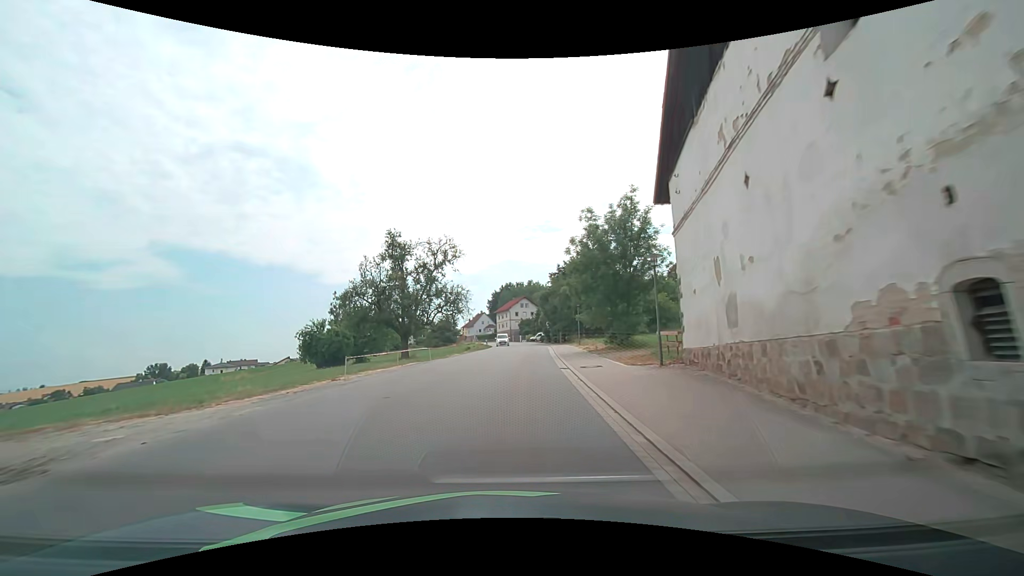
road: tertiary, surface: asphalt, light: Day
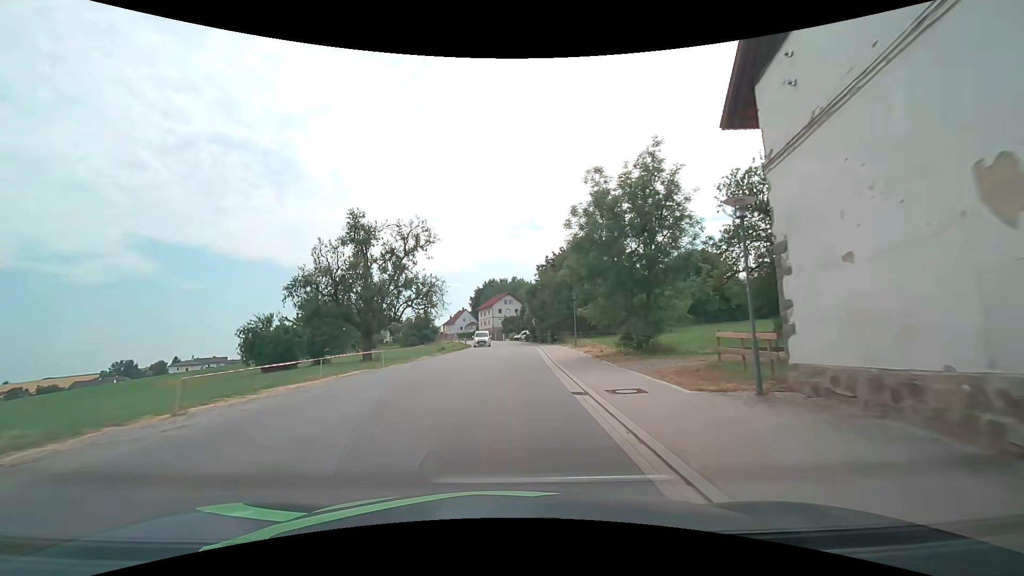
(+0.2, +7.6) m; +2°
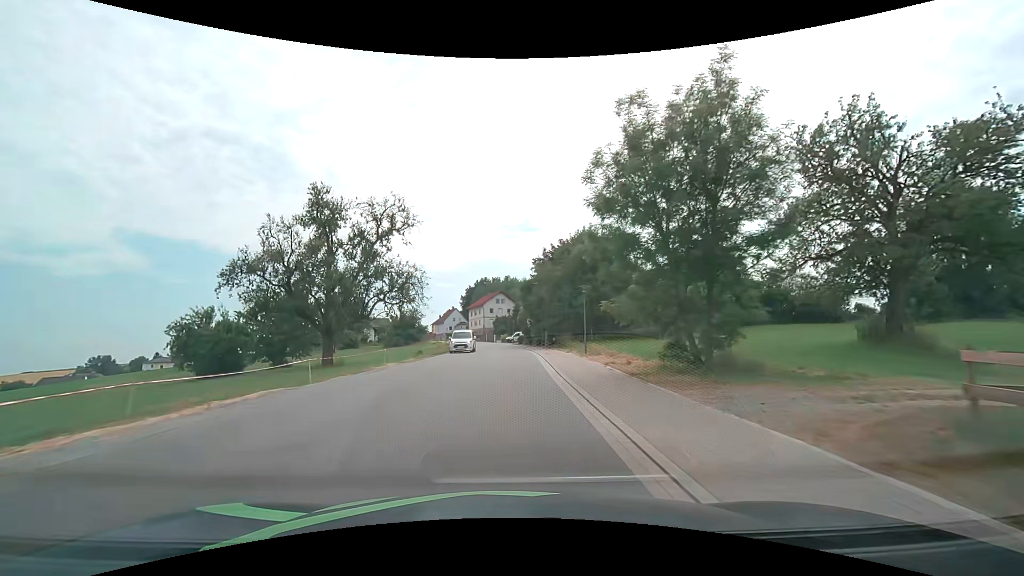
(+0.1, +7.7) m; +1°
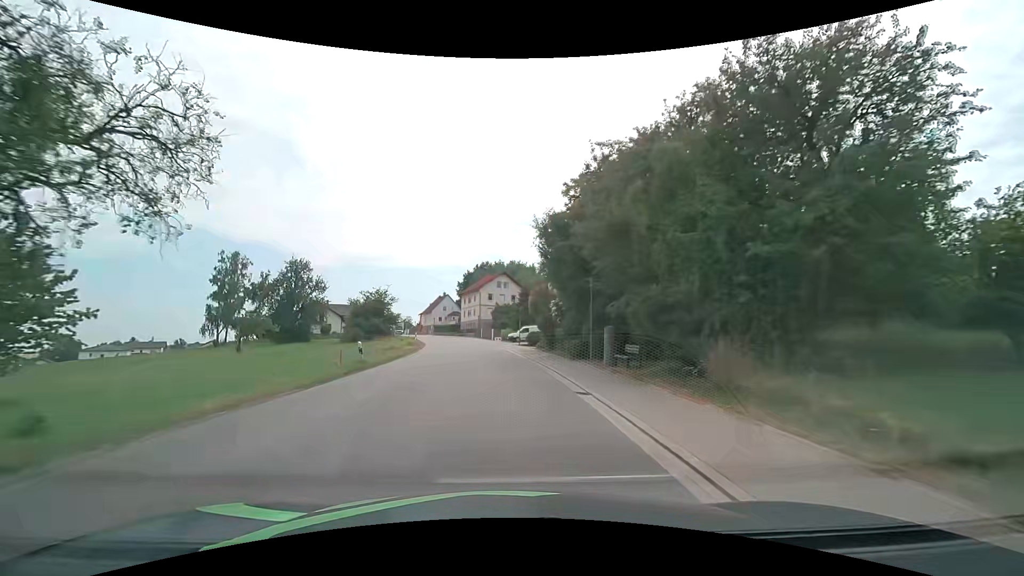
(-0.1, +30.7) m; -1°
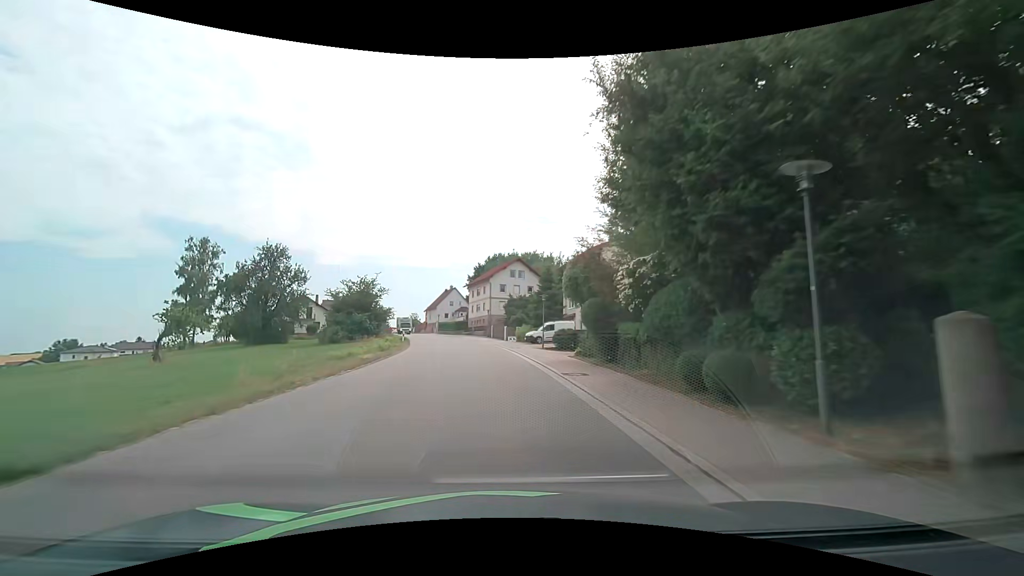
(-0.2, +15.4) m; -2°
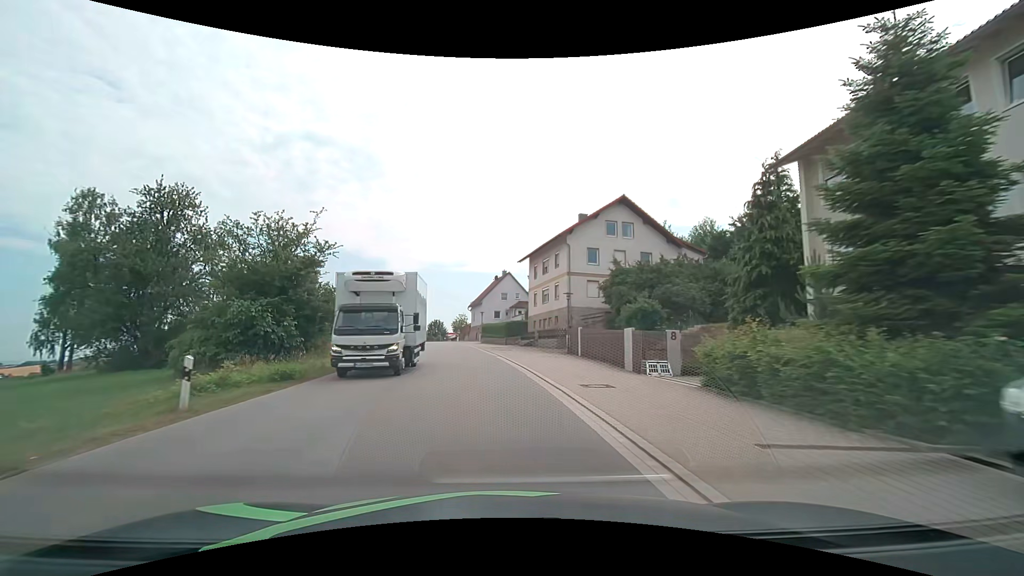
(-1.8, +38.2) m; -7°
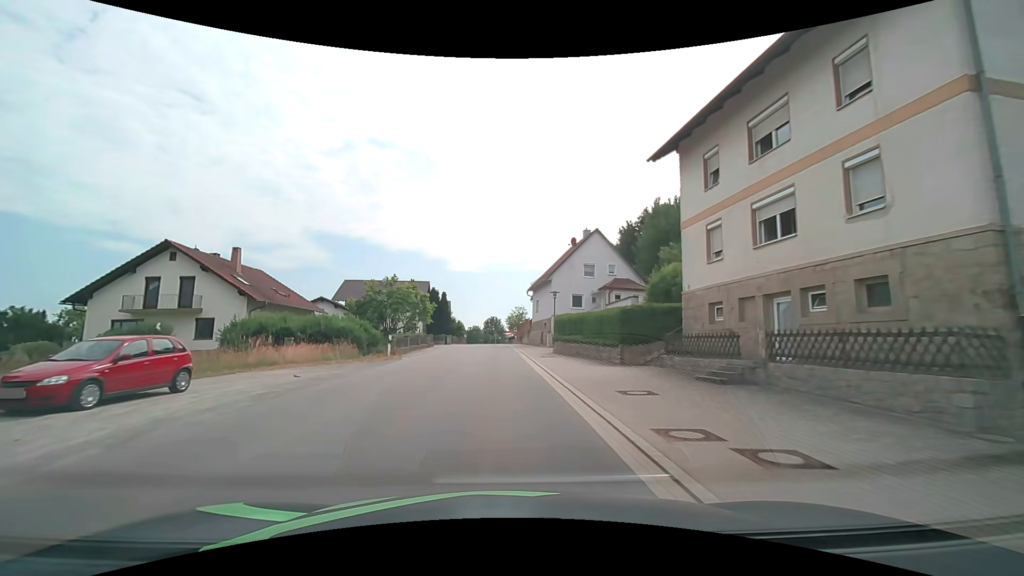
(-2.2, +30.3) m; -7°
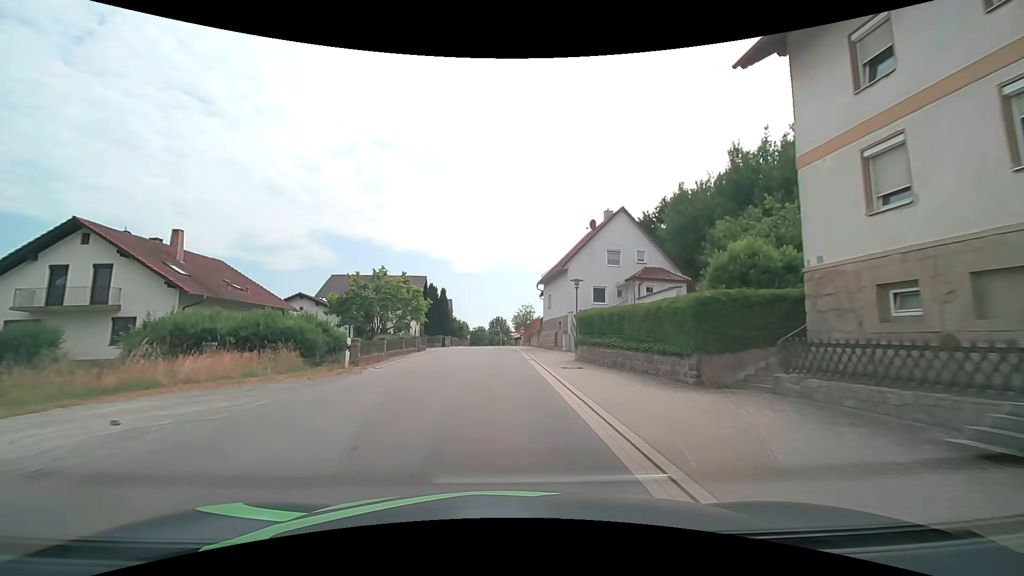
(0.0, +7.6) m; 0°
(0, +10) (0, +20) (-1, +30) (-1, +40) (-1, +50) (-1, +60) (-1, +70) (-2, +80) (-2, +90) (-2, +100) m
